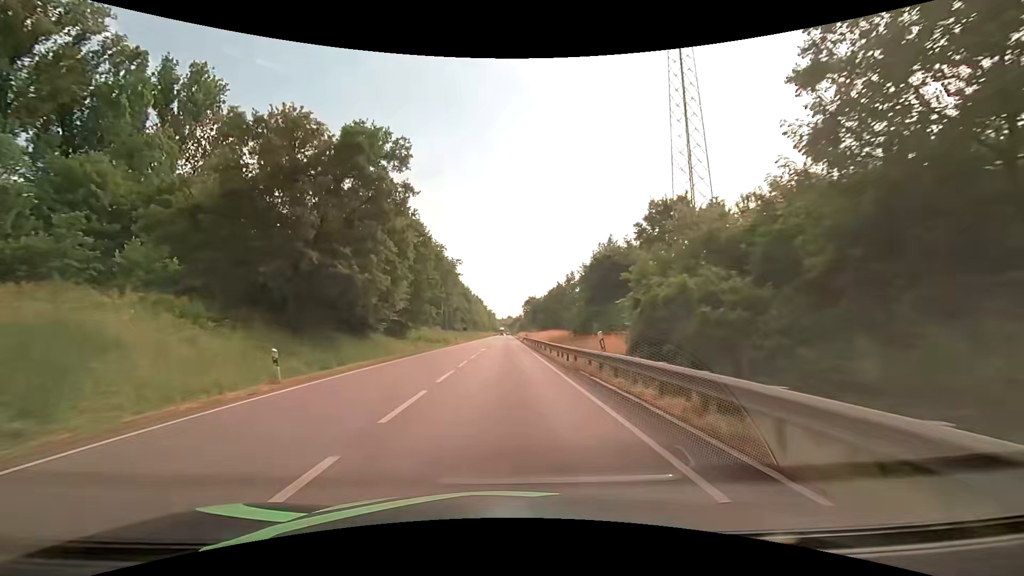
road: primary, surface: asphalt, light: Day
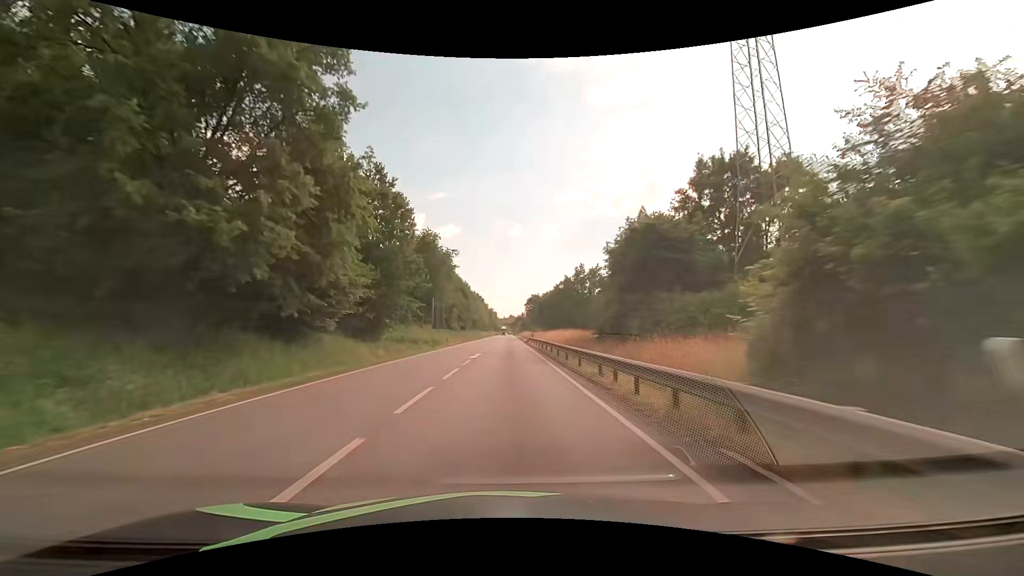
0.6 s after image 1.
(0.0, +11.3) m; 0°
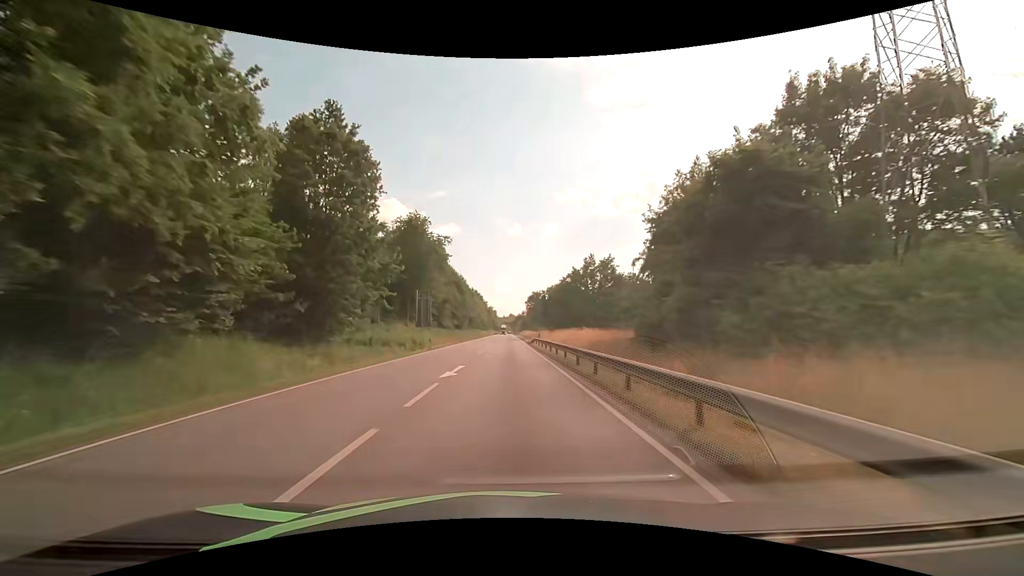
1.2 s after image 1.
(0.0, +11.5) m; 0°
(0, +10) (0, +20) (0, +30) (0, +40) (0, +50) (0, +60) (0, +70) (0, +80) (0, +90) (0, +100) m
